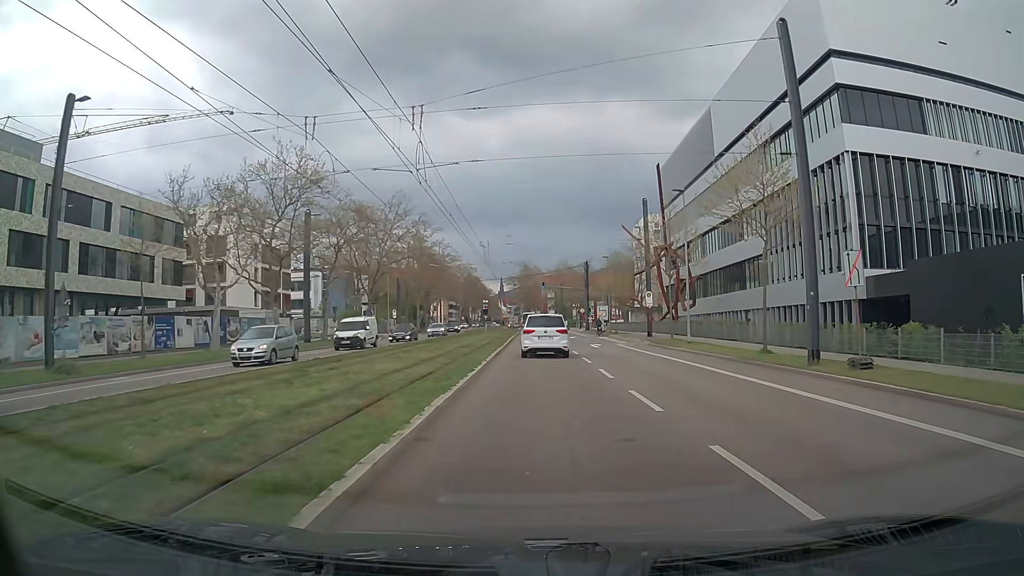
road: secondary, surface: asphalt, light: Day
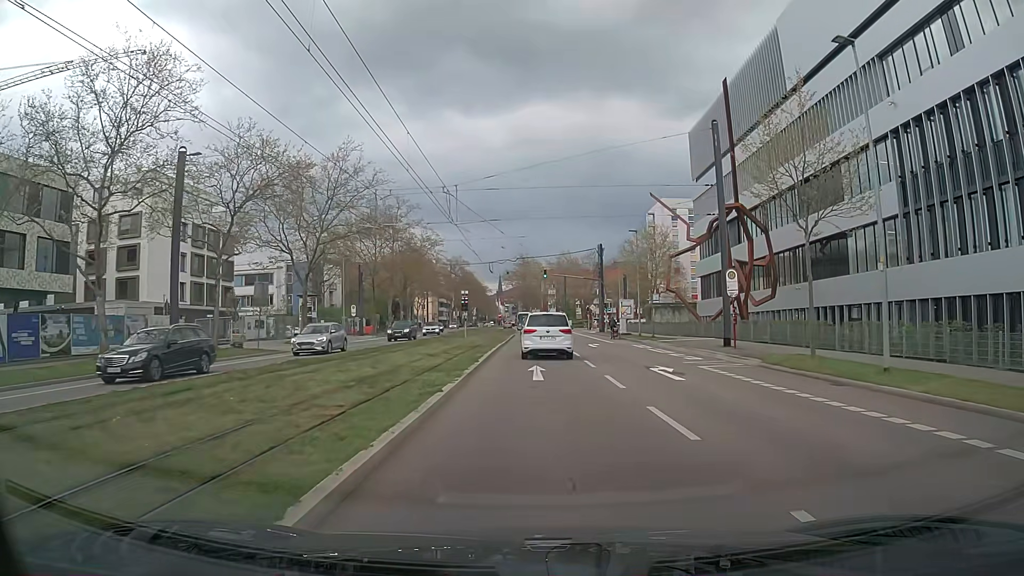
(0.0, +20.7) m; 0°
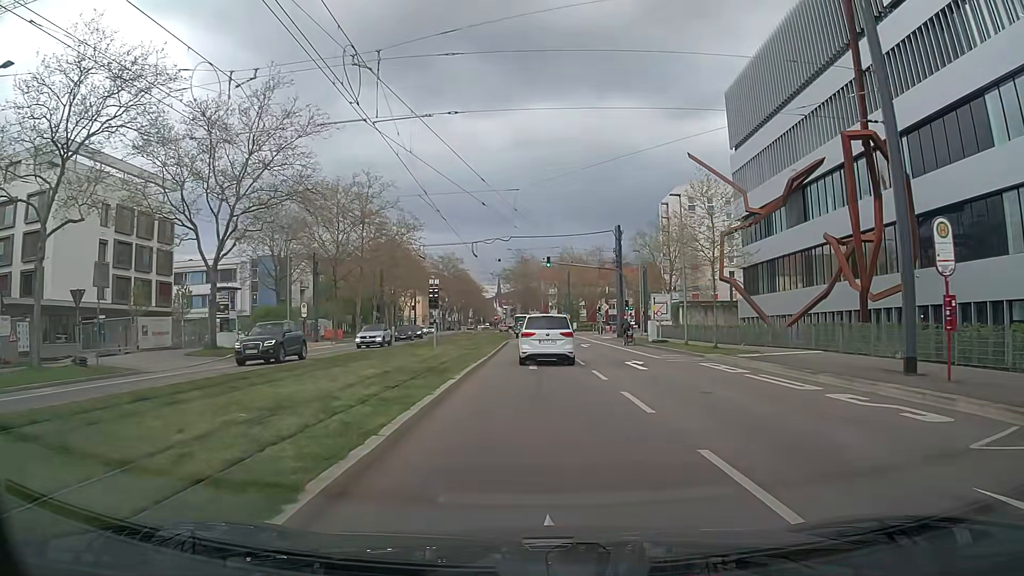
(+0.1, +15.9) m; +1°
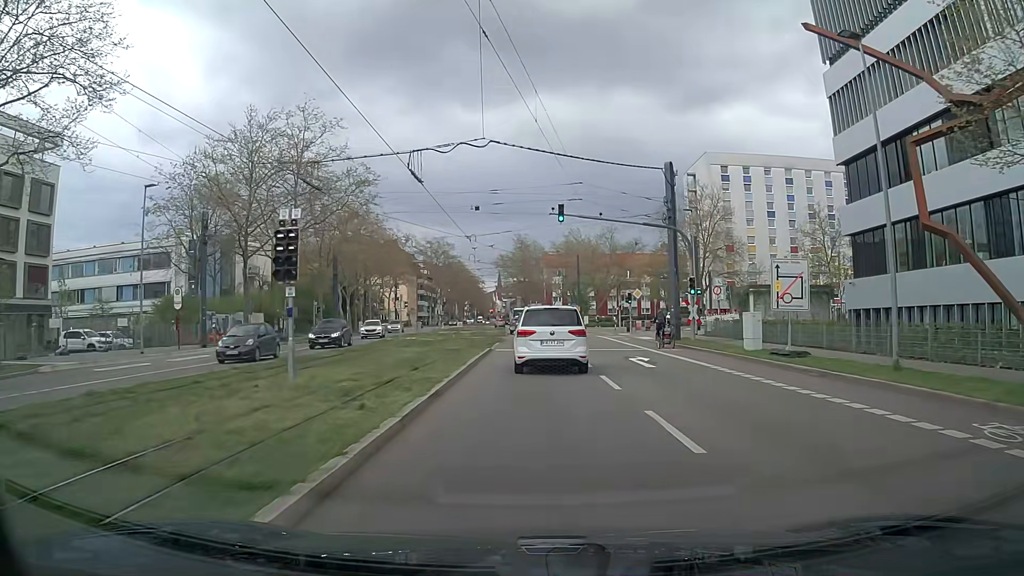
(-0.2, +21.4) m; 0°
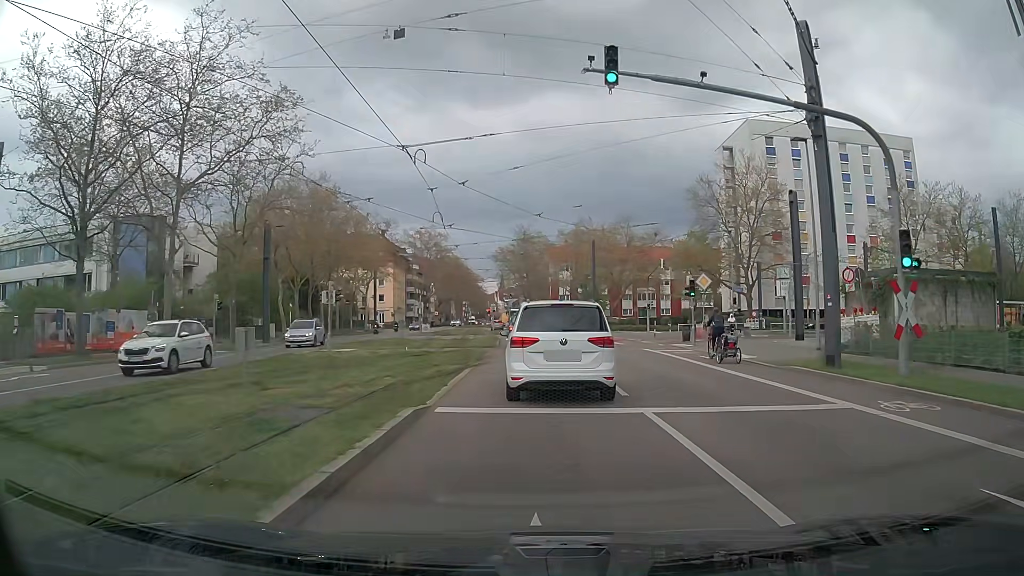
(0.0, +18.7) m; 0°
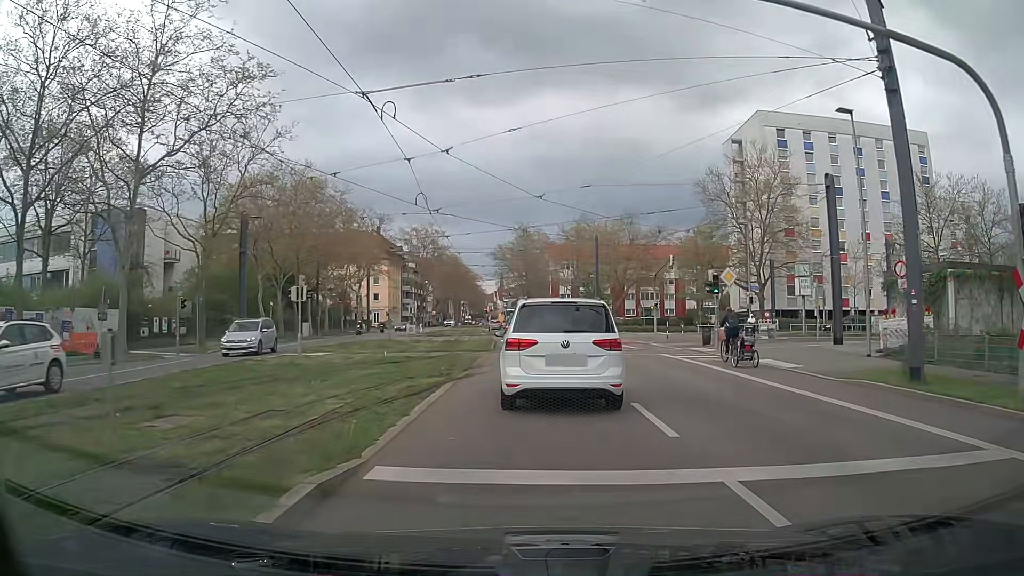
(0.0, +4.1) m; 0°
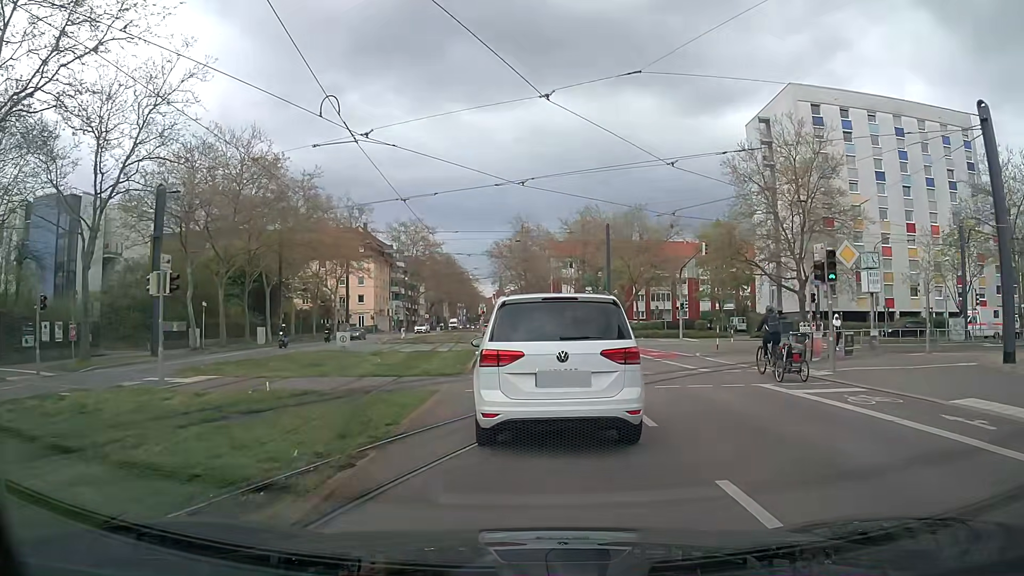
(0.0, +11.1) m; 0°
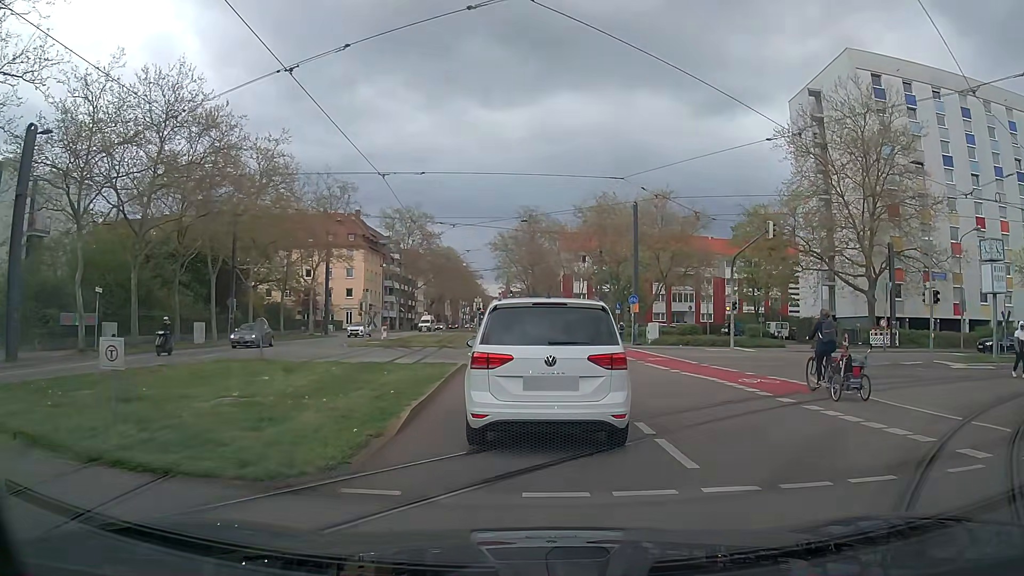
(0.0, +11.9) m; +1°
(0, +10) (0, +20) (-1, +30) (-1, +40) (-1, +50) (-2, +60) (-2, +70) (-3, +80) (-4, +90) (-6, +100) m
